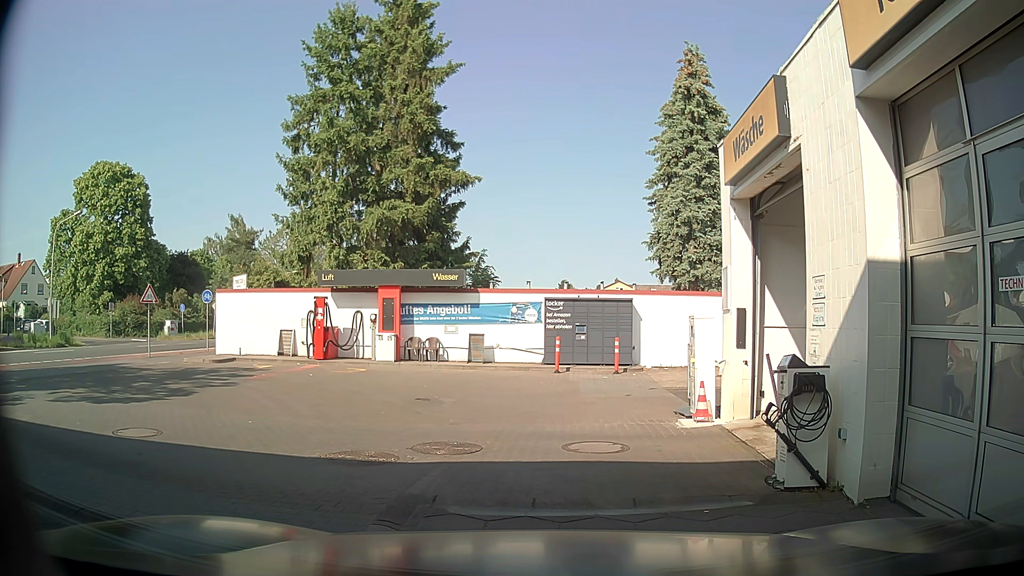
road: service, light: Day
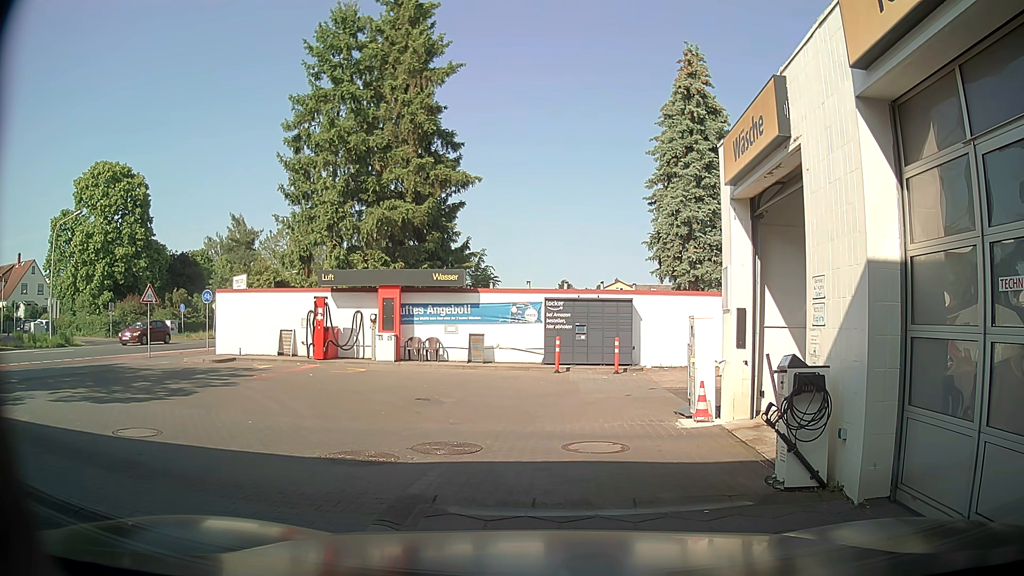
(0.0, 0.0) m; 0°
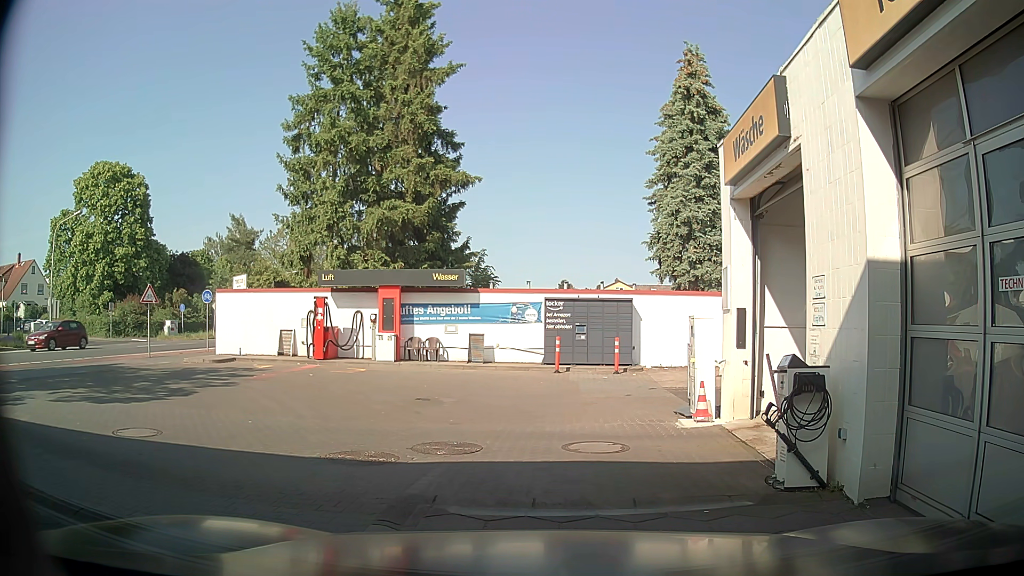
(0.0, 0.0) m; 0°
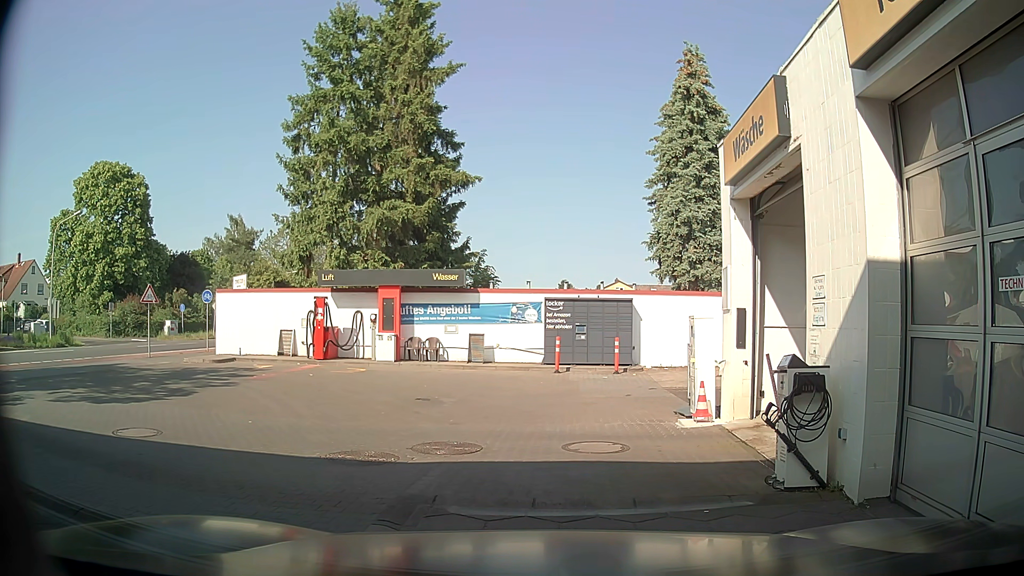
(0.0, 0.0) m; 0°
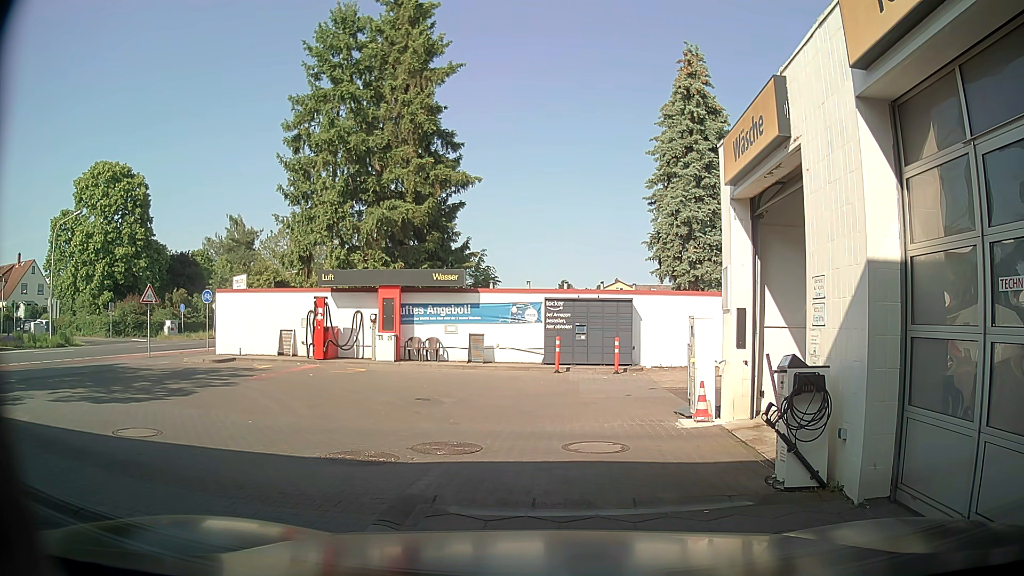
(0.0, 0.0) m; 0°
